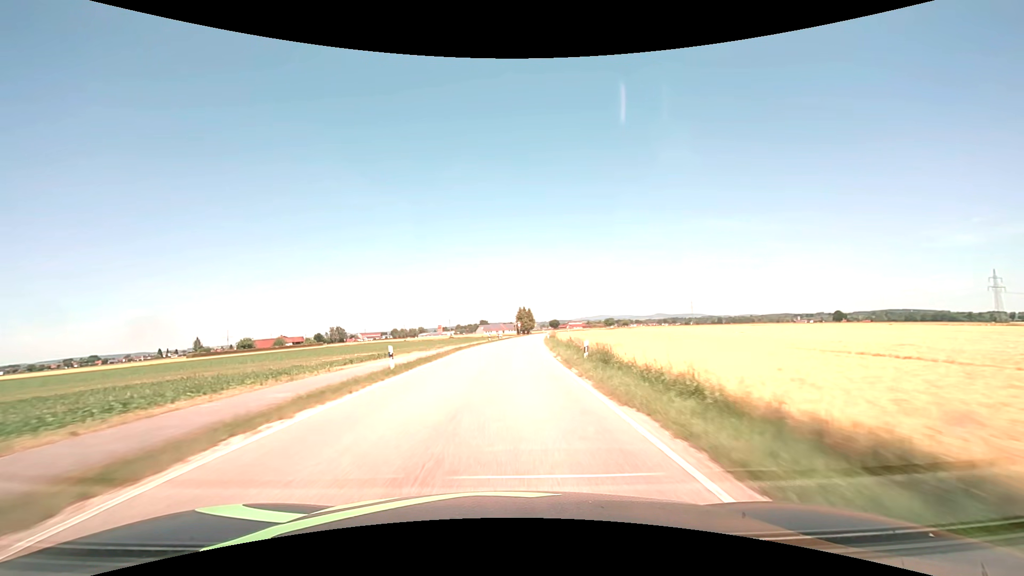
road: secondary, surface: asphalt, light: Day
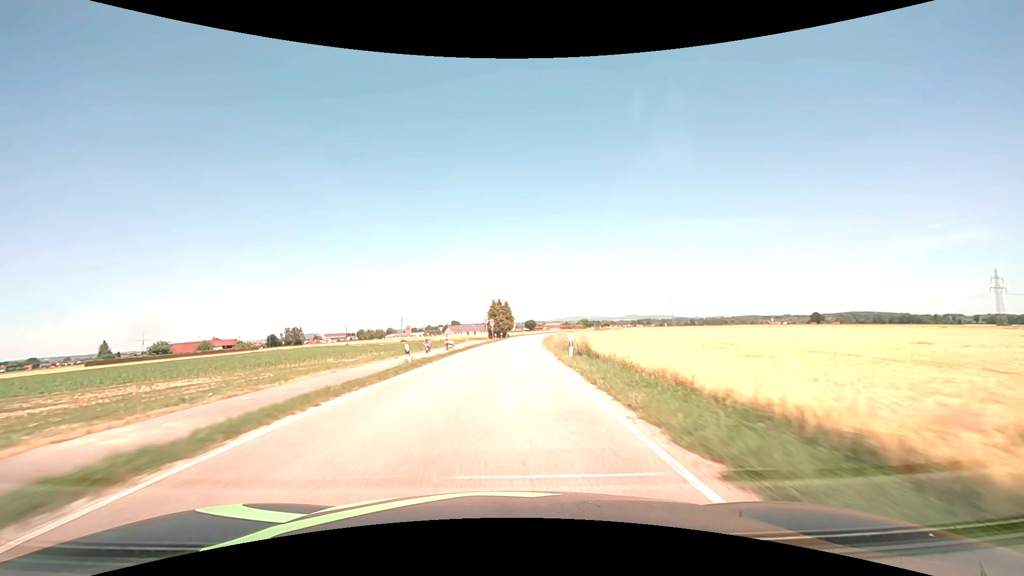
(+0.9, +37.4) m; +3°
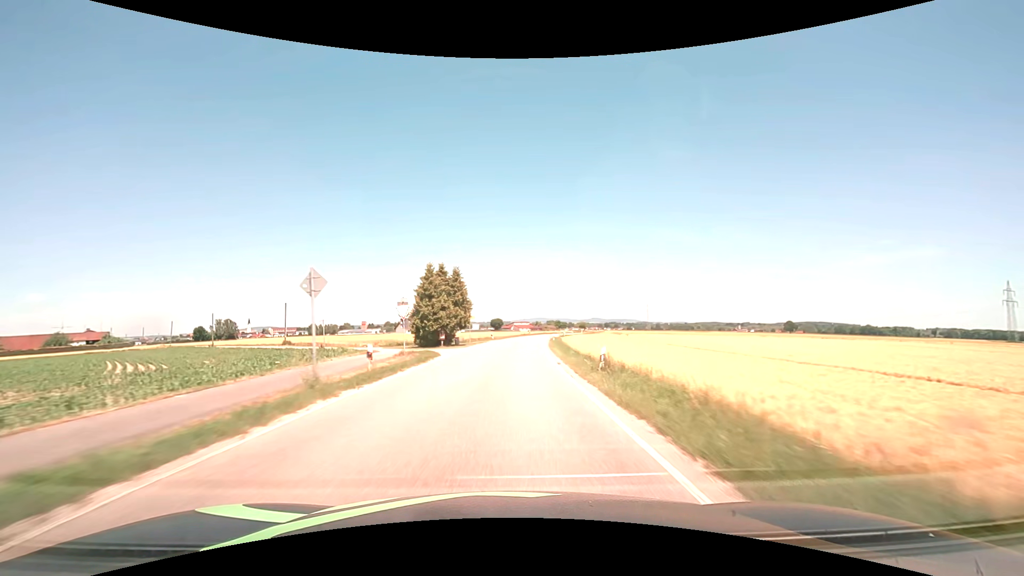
(+1.5, +50.0) m; +4°
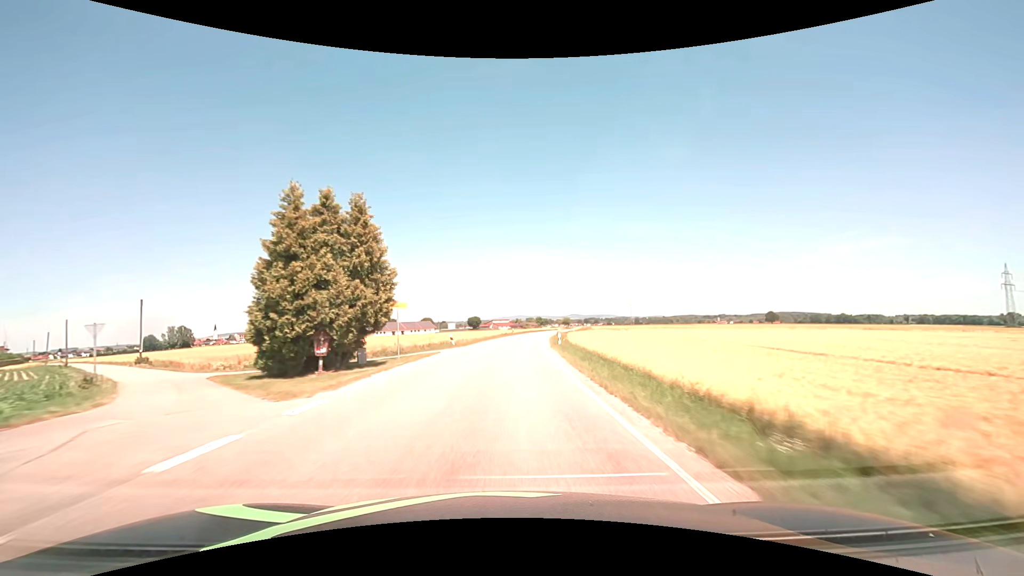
(+0.6, +25.1) m; +3°
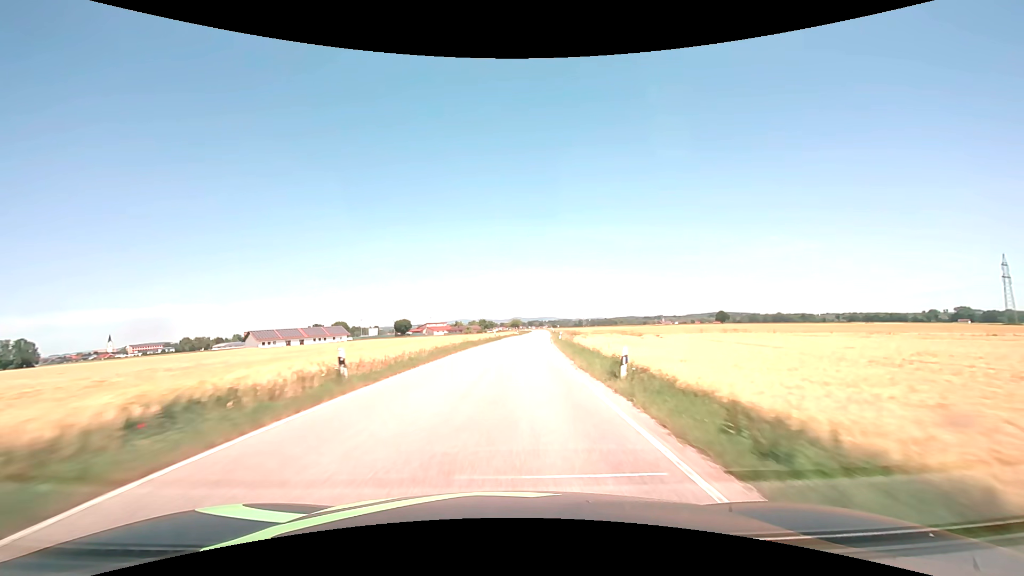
(+3.3, +62.6) m; +6°
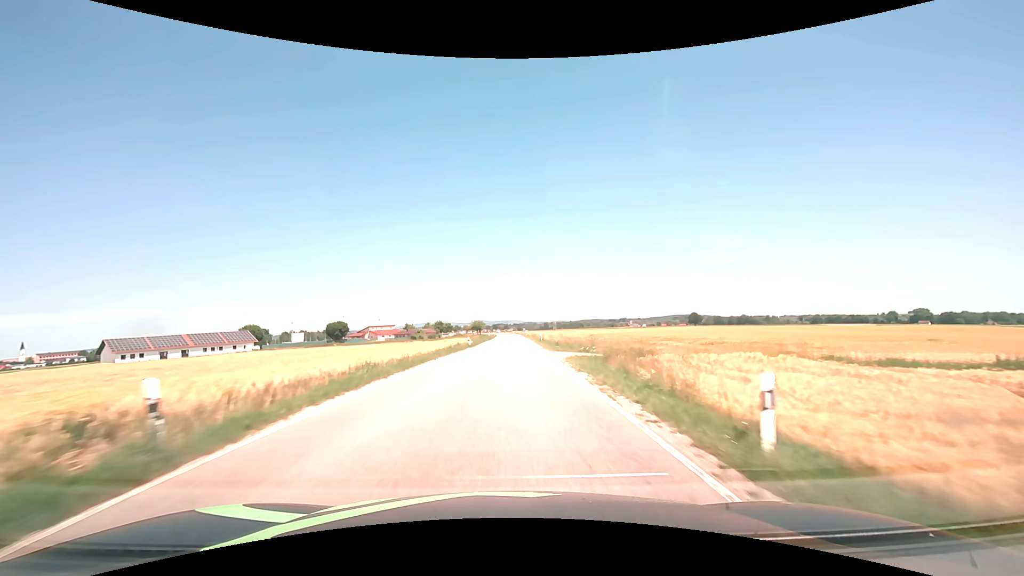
(+2.3, +50.0) m; +4°
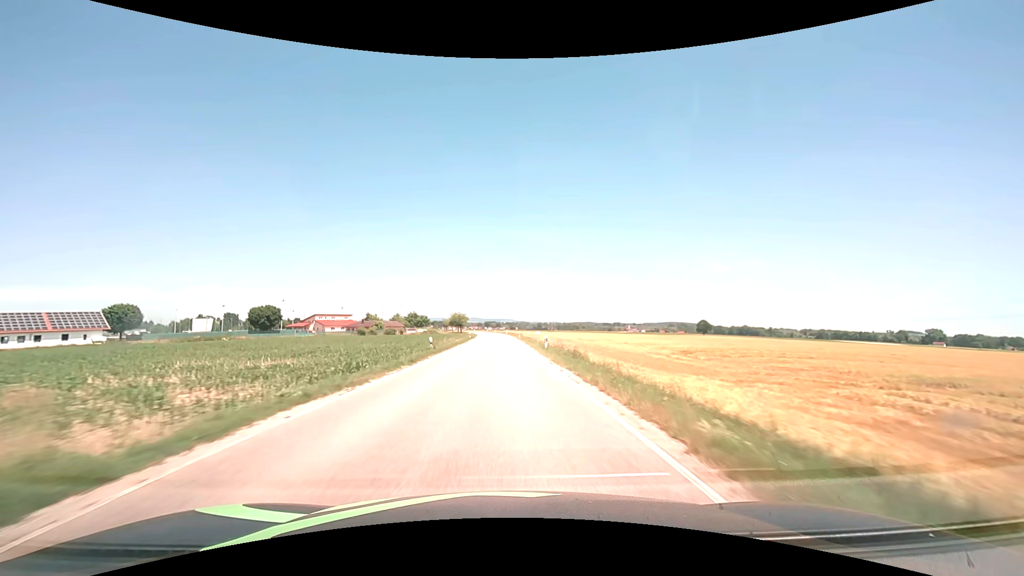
(+0.7, +62.5) m; +1°
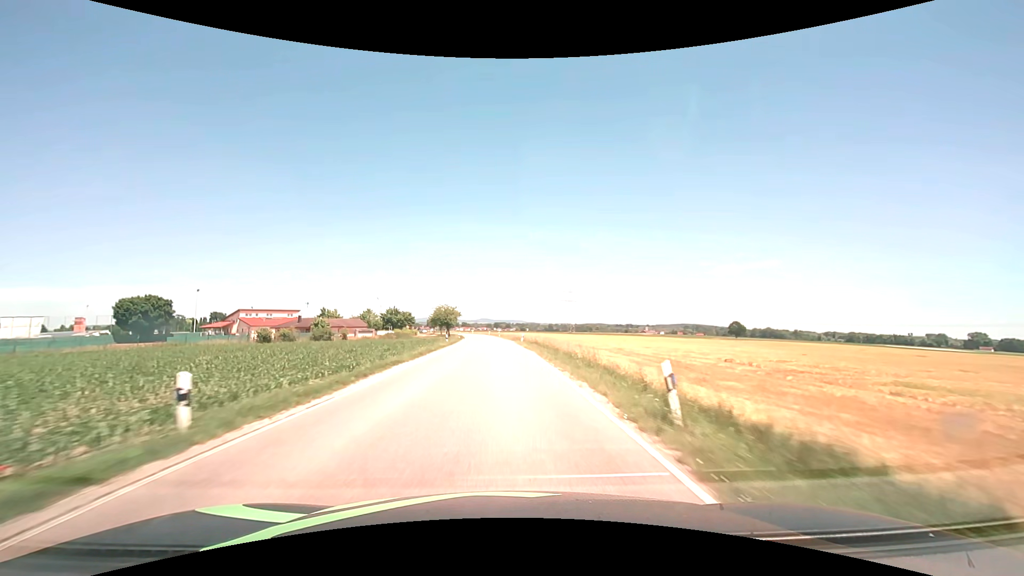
(-0.5, +62.6) m; -1°
(0, +10) (0, +20) (0, +30) (-1, +40) (-1, +50) (-2, +60) (-2, +70) (-3, +80) (-3, +90) (-4, +100) m
